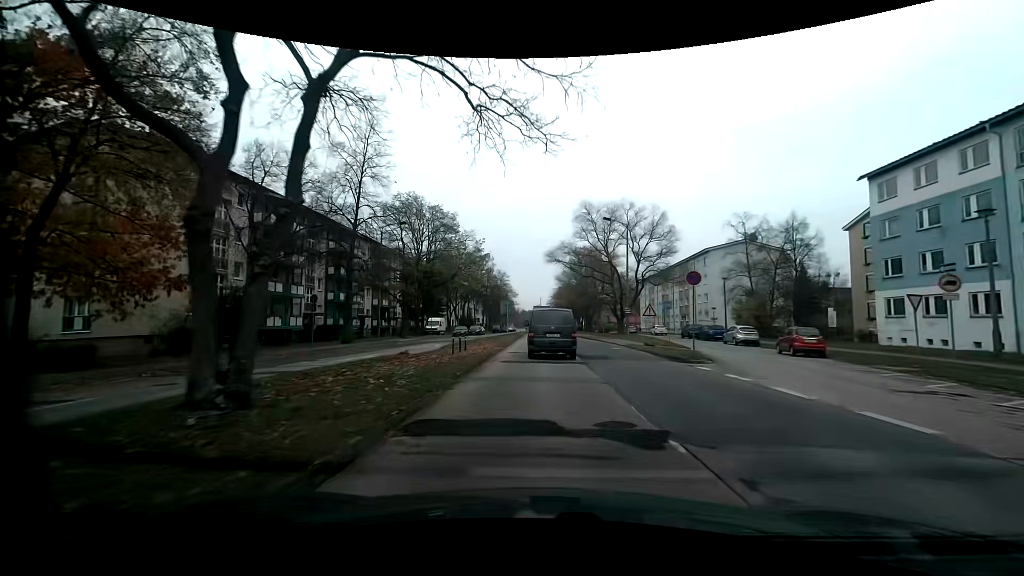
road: tertiary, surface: asphalt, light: Day
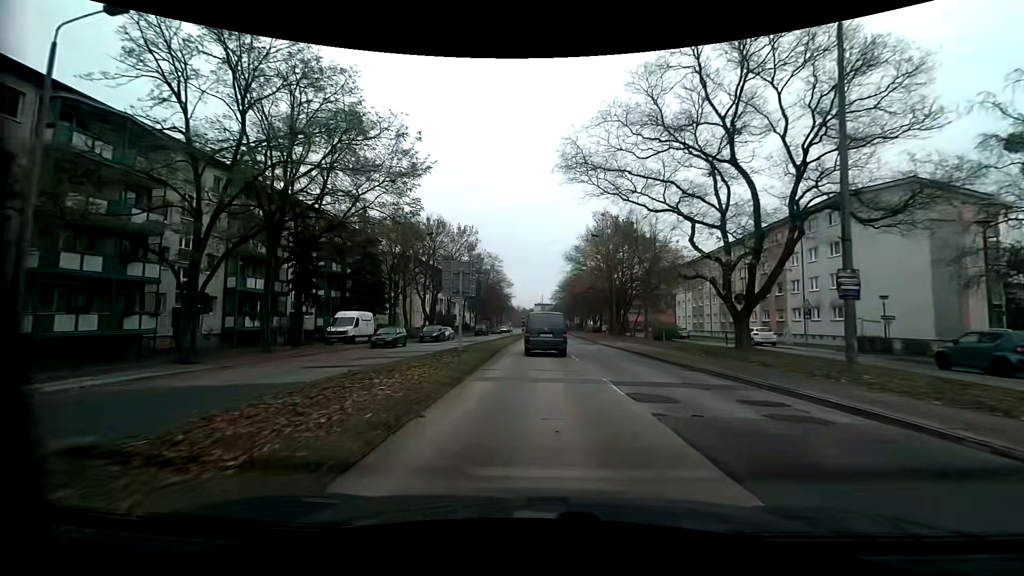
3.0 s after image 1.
(-0.2, +33.3) m; 0°
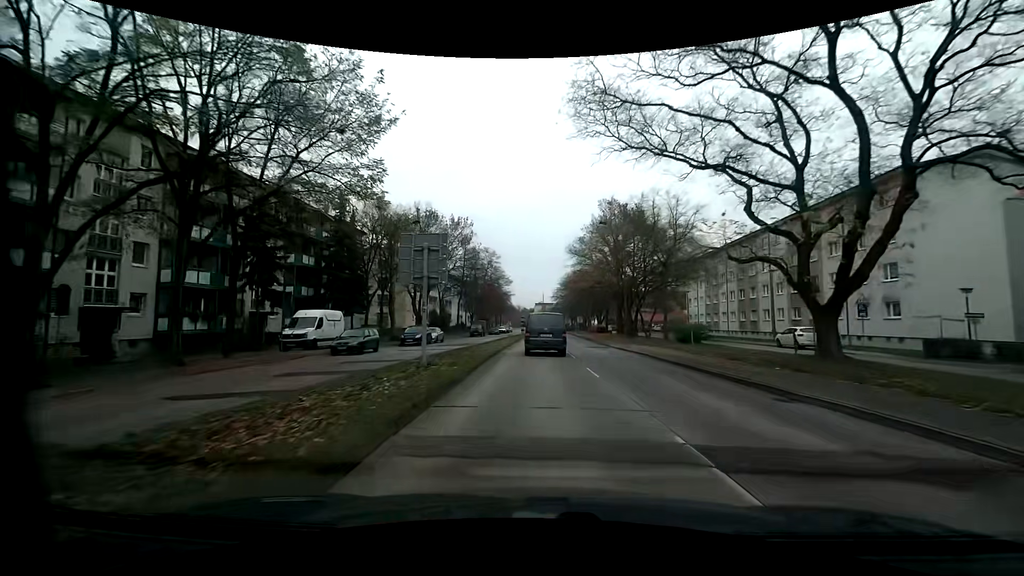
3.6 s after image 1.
(0.0, +6.7) m; -1°
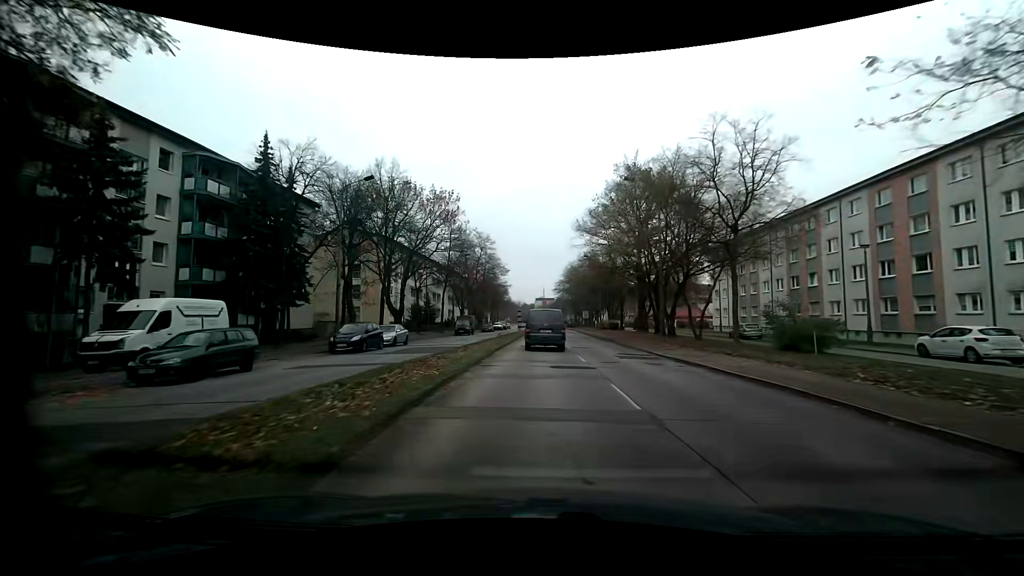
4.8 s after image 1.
(+0.1, +13.5) m; +1°
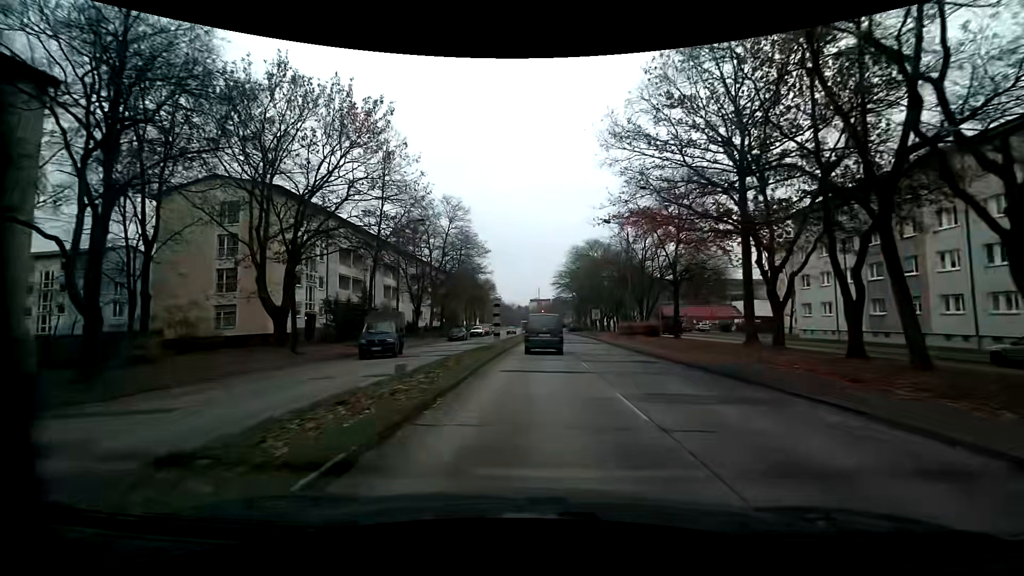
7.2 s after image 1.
(-0.1, +27.5) m; 0°
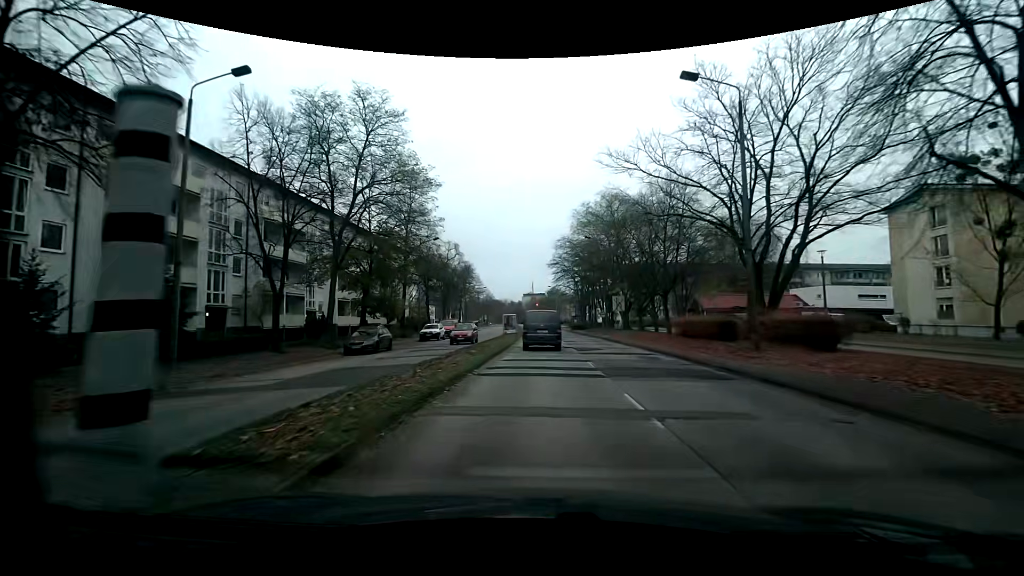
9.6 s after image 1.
(+0.3, +28.1) m; +1°
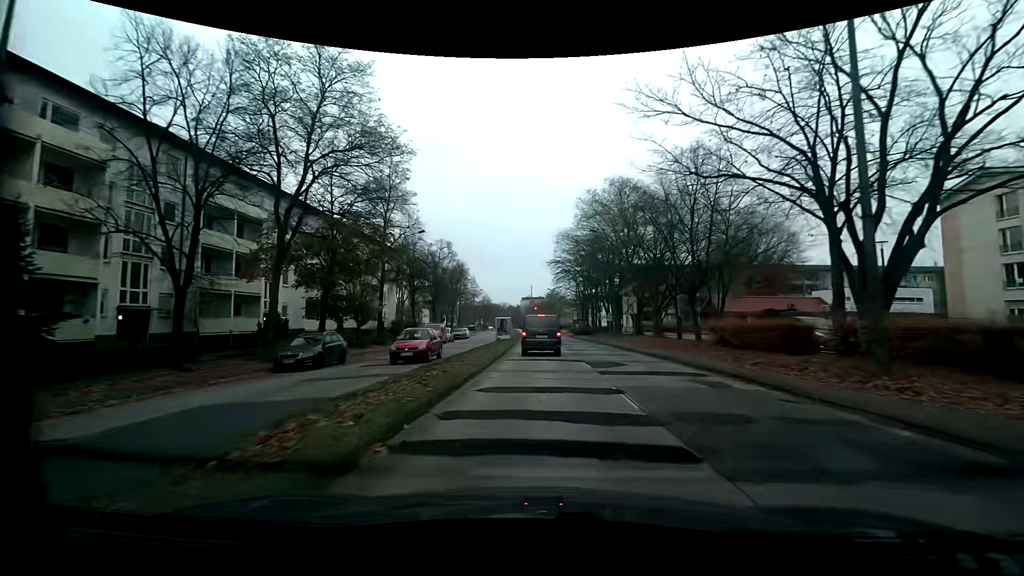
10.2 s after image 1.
(0.0, +7.1) m; 0°
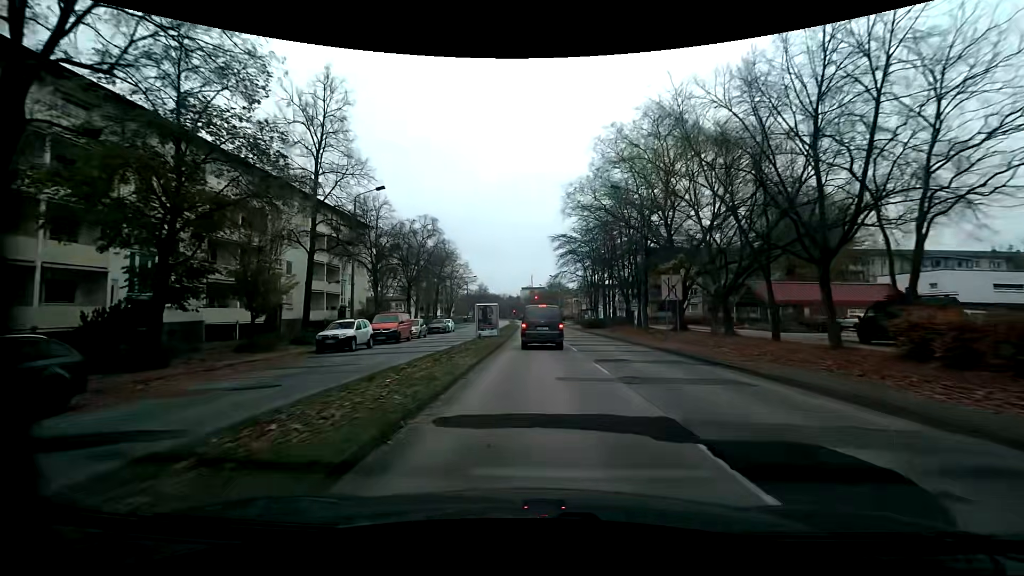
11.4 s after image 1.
(0.0, +13.9) m; 0°
